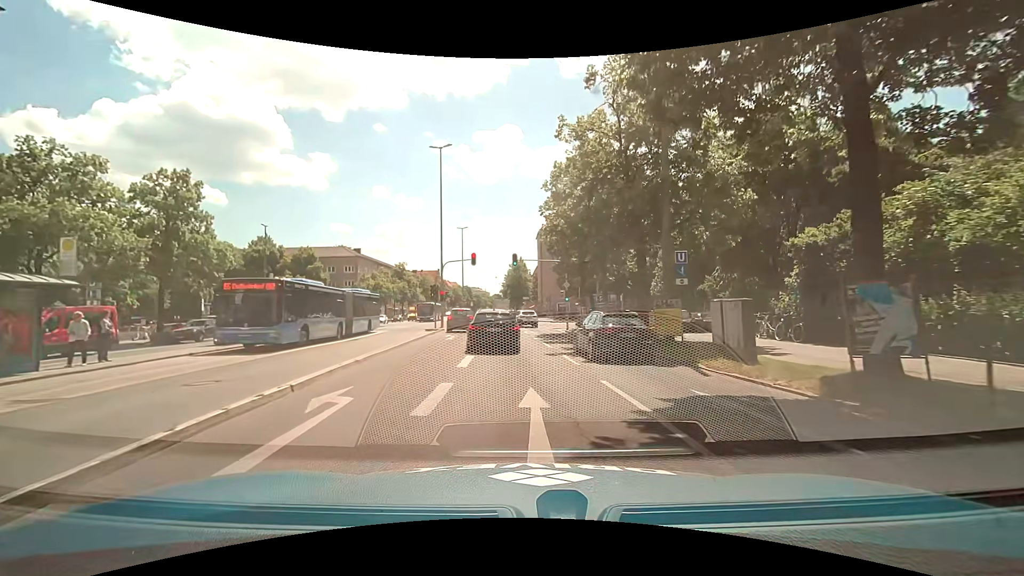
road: secondary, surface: asphalt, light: Day
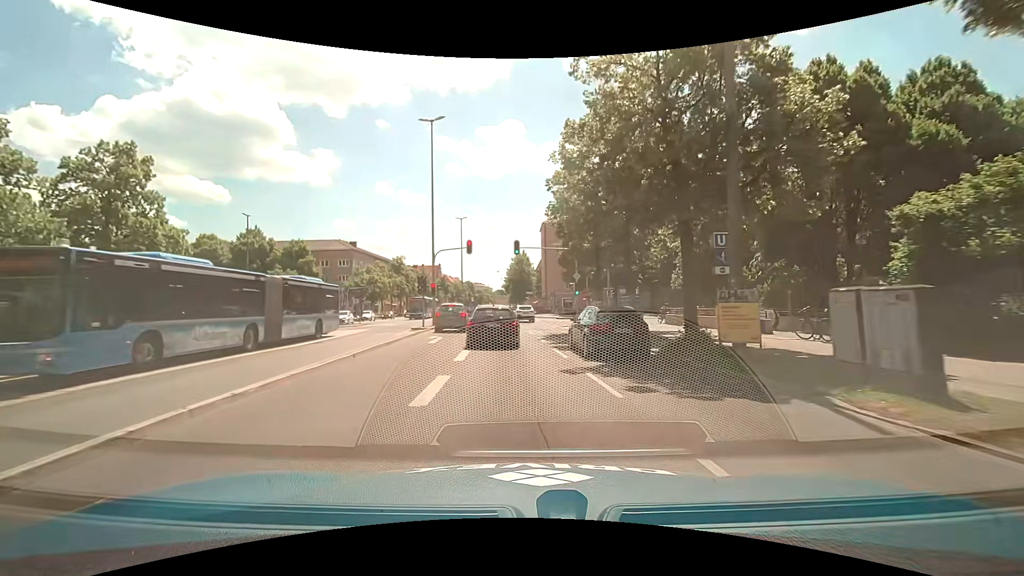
(0.0, +5.6) m; -1°
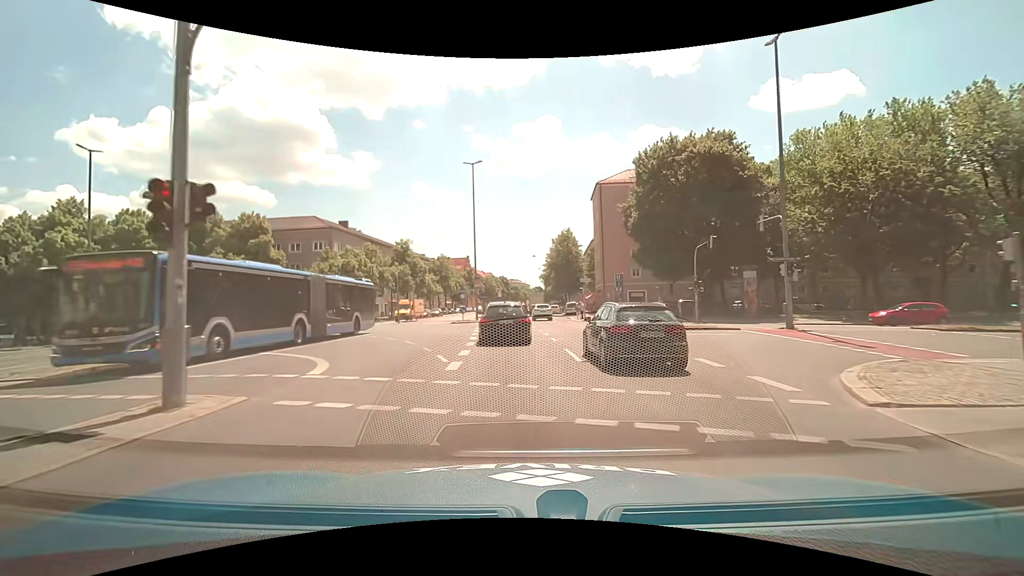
(-0.9, +30.9) m; -4°
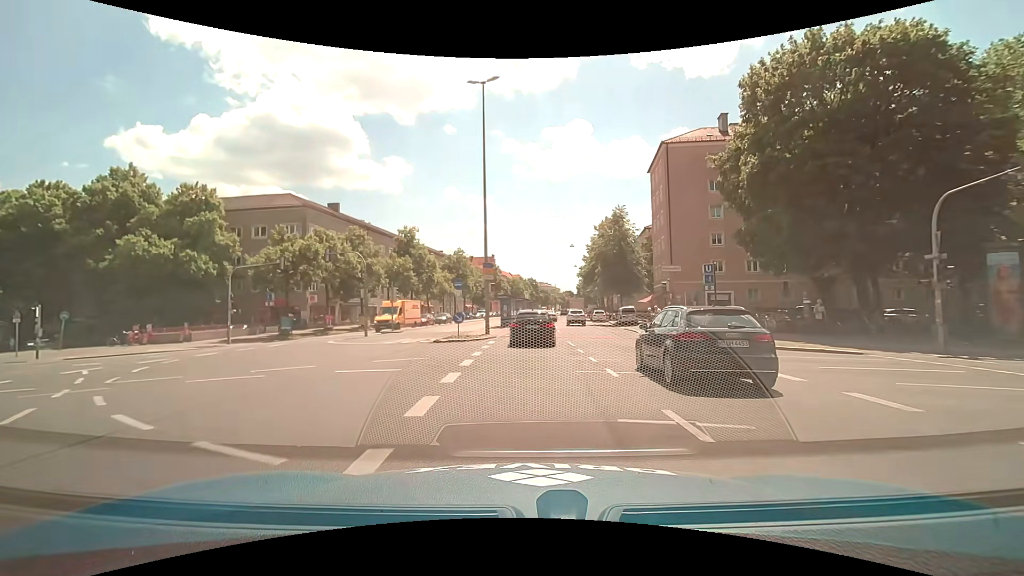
(-0.6, +19.5) m; -3°
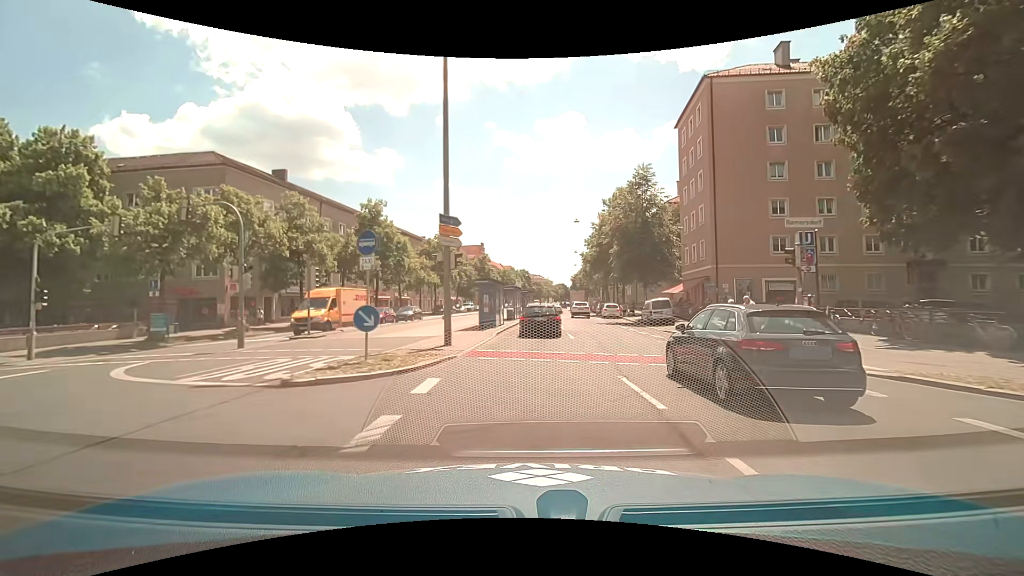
(0.0, +13.9) m; +1°
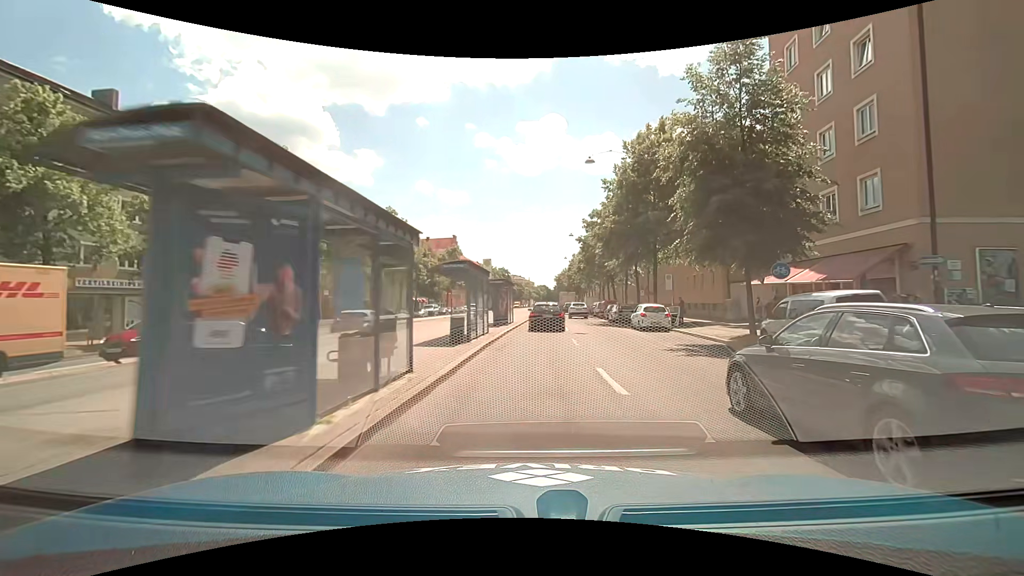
(+0.3, +21.9) m; +2°
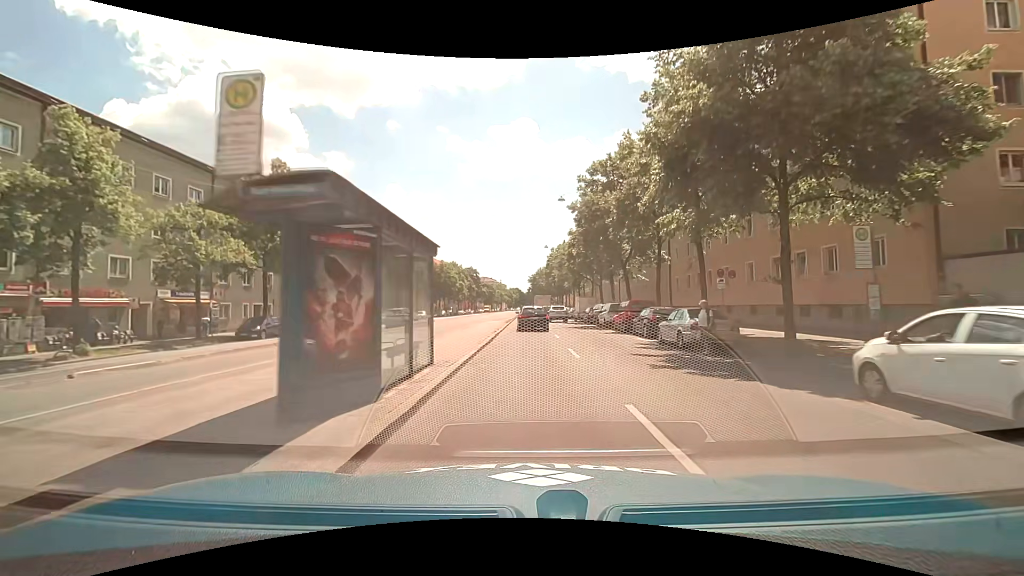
(+0.6, +22.2) m; +3°
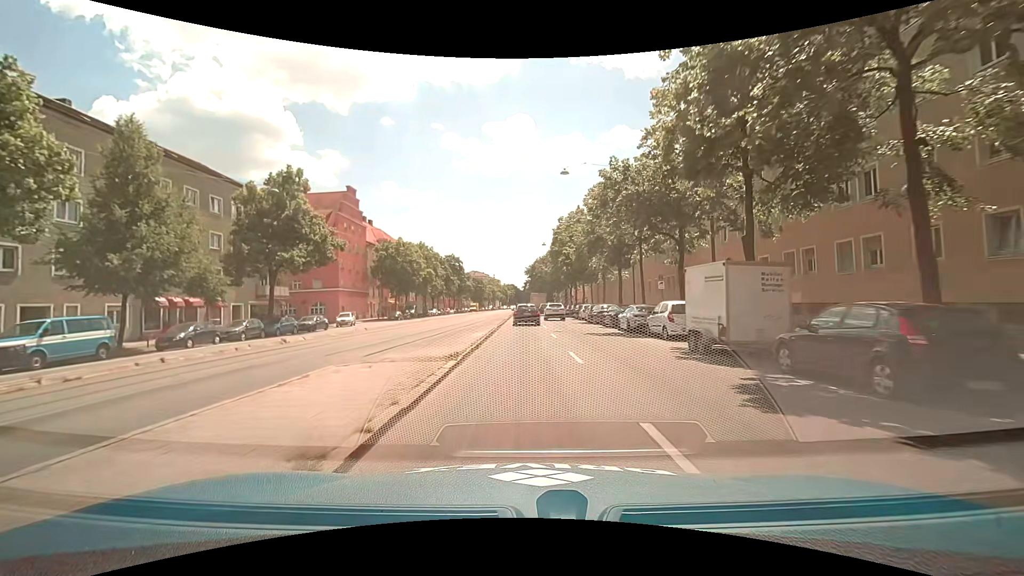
(+0.5, +37.6) m; +1°
